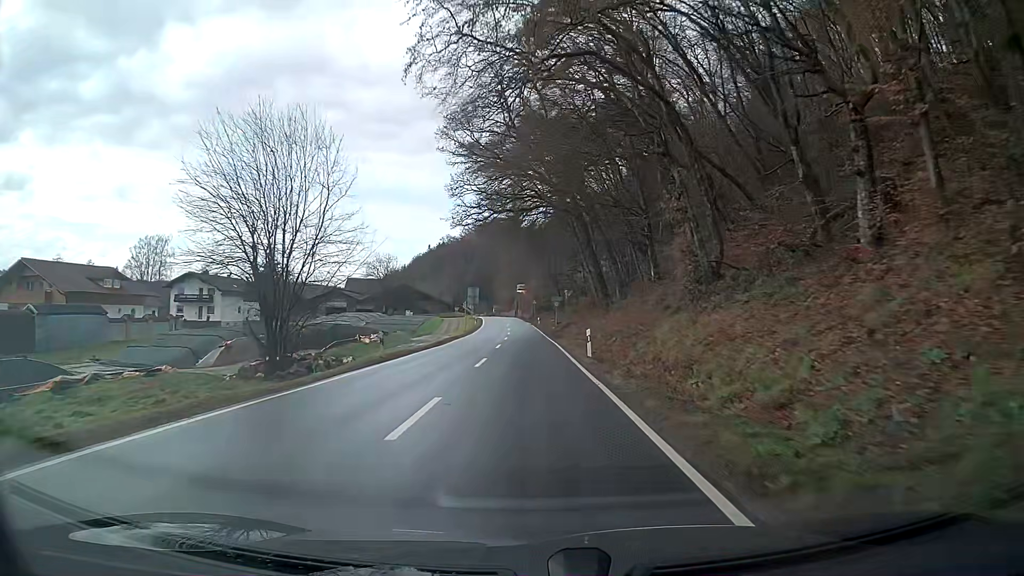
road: secondary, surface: asphalt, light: Day
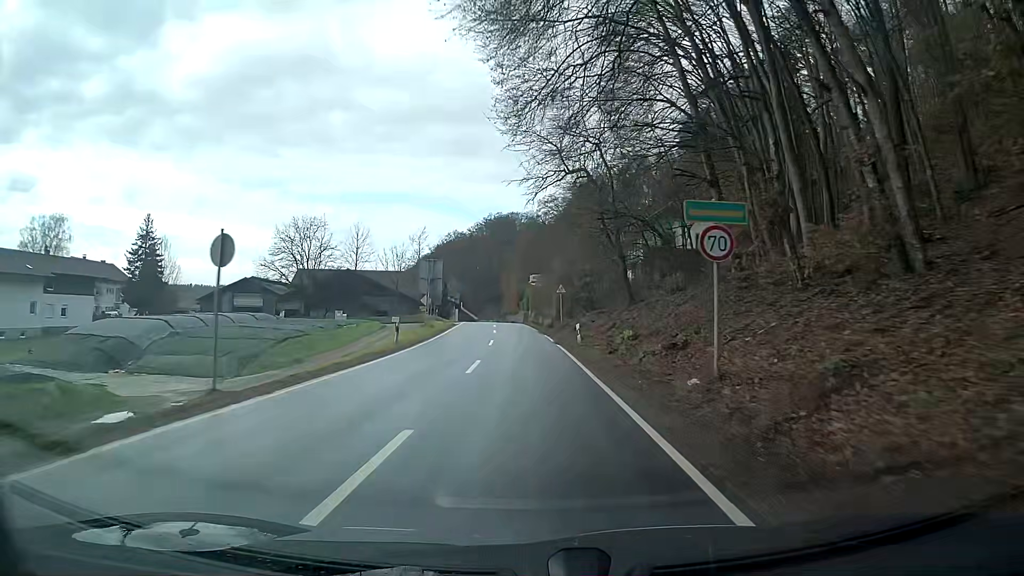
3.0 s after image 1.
(-0.1, +51.6) m; -1°
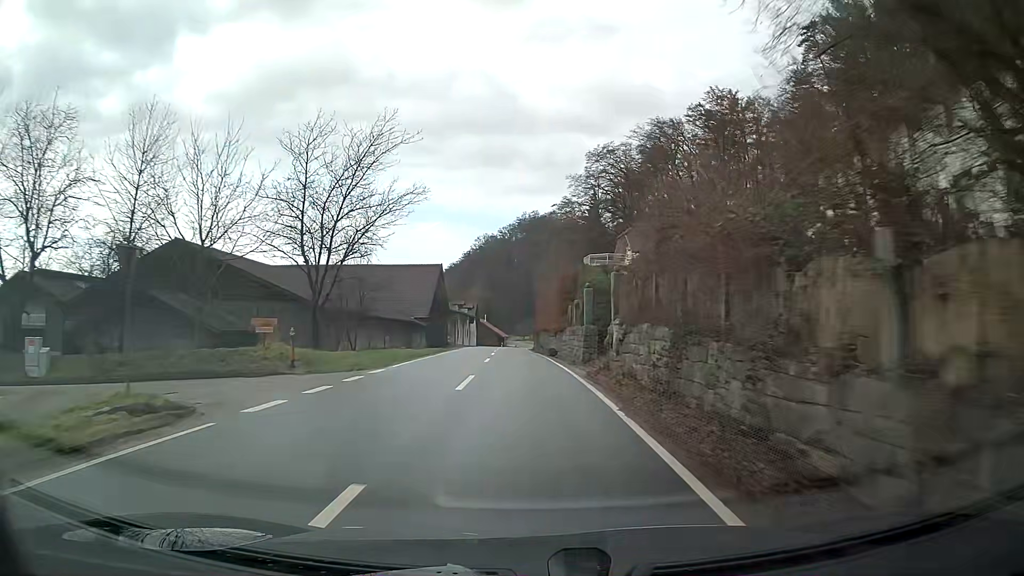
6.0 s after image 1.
(-1.6, +50.6) m; -4°
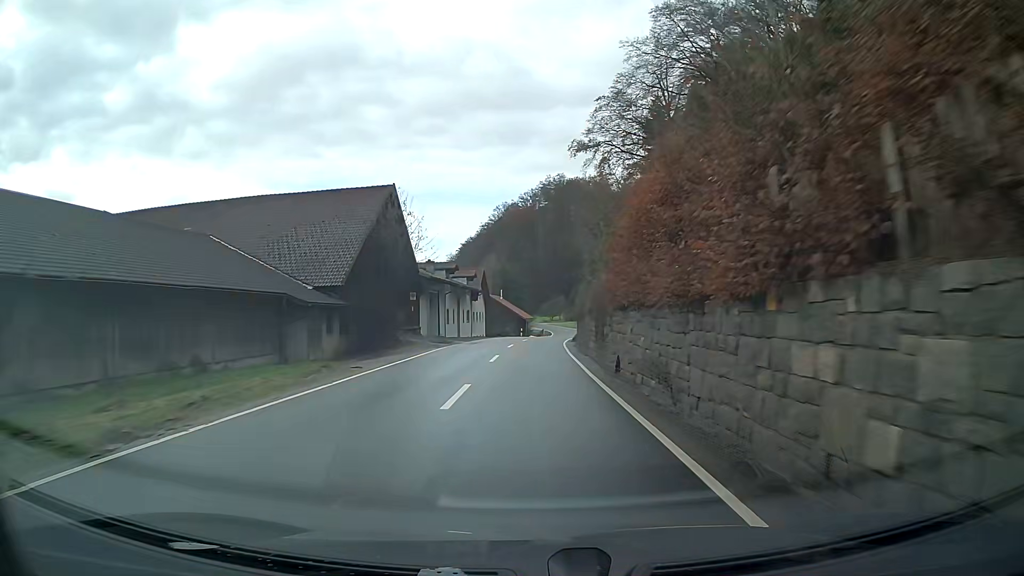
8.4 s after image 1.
(-1.1, +39.1) m; -2°
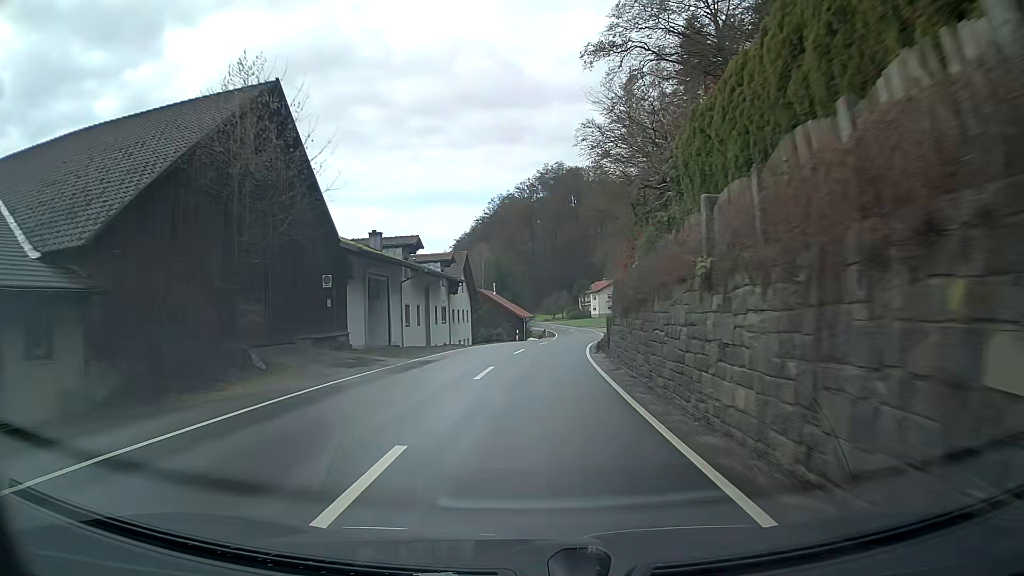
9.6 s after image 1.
(0.0, +19.3) m; 0°
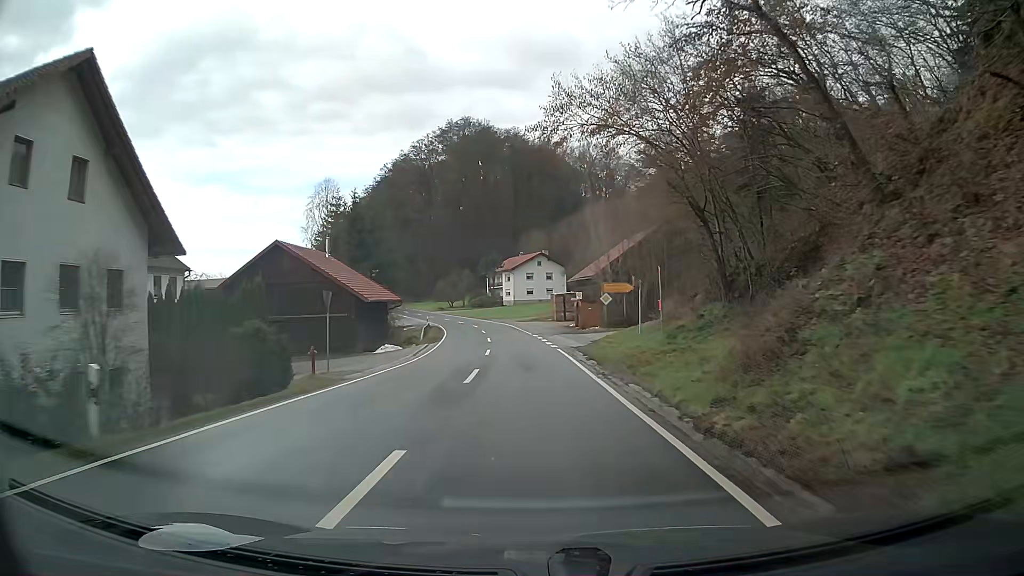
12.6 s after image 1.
(+3.0, +47.9) m; +8°
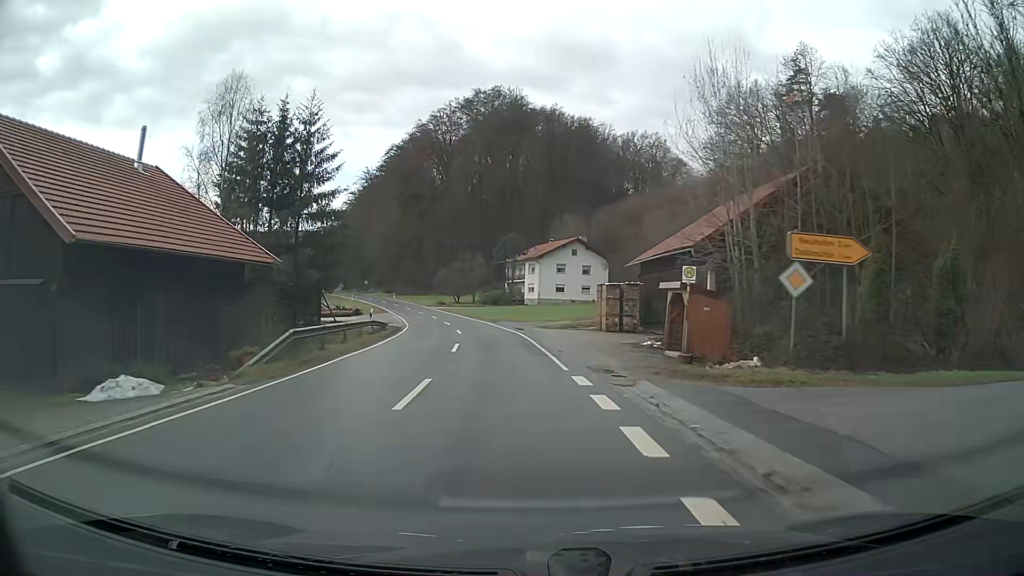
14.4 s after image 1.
(-0.6, +29.8) m; -3°
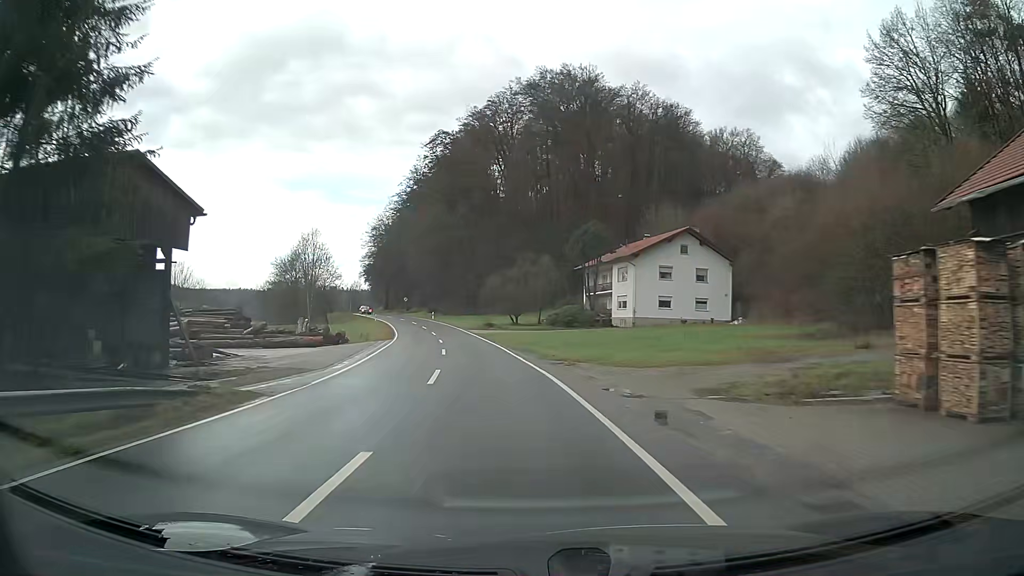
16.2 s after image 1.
(-1.7, +30.3) m; -7°
(0, +10) (-1, +20) (-2, +30) (-3, +40) (-5, +50) (-7, +59) (-9, +69) (-12, +79) (-15, +88) (-18, +98) m
